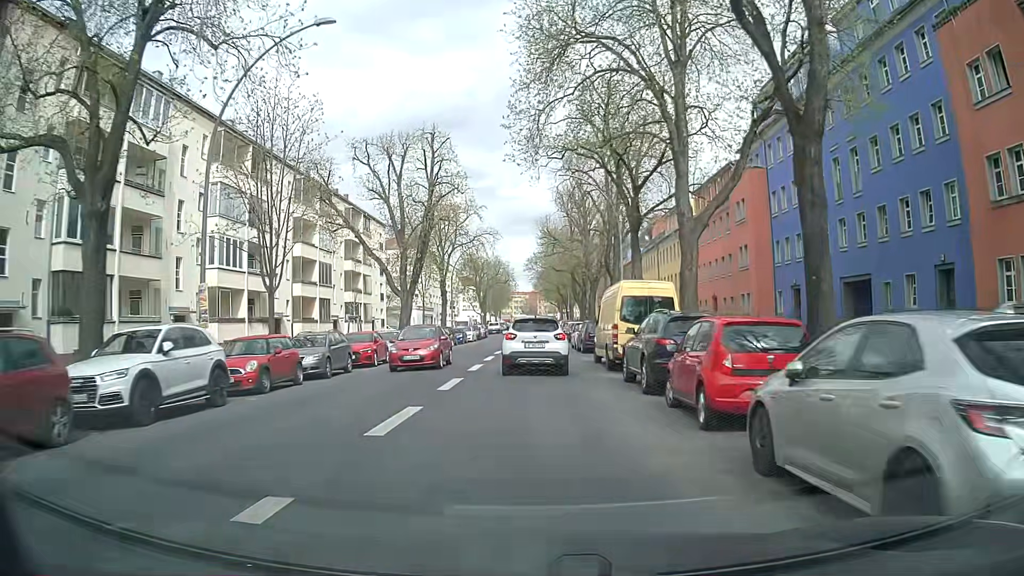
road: secondary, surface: asphalt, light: Day
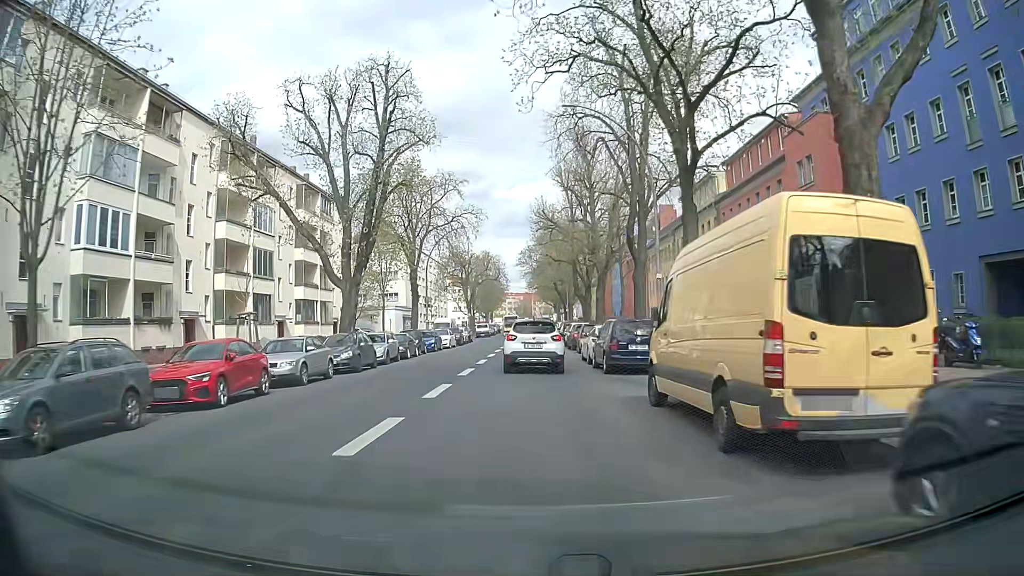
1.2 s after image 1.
(0.0, +13.2) m; 0°
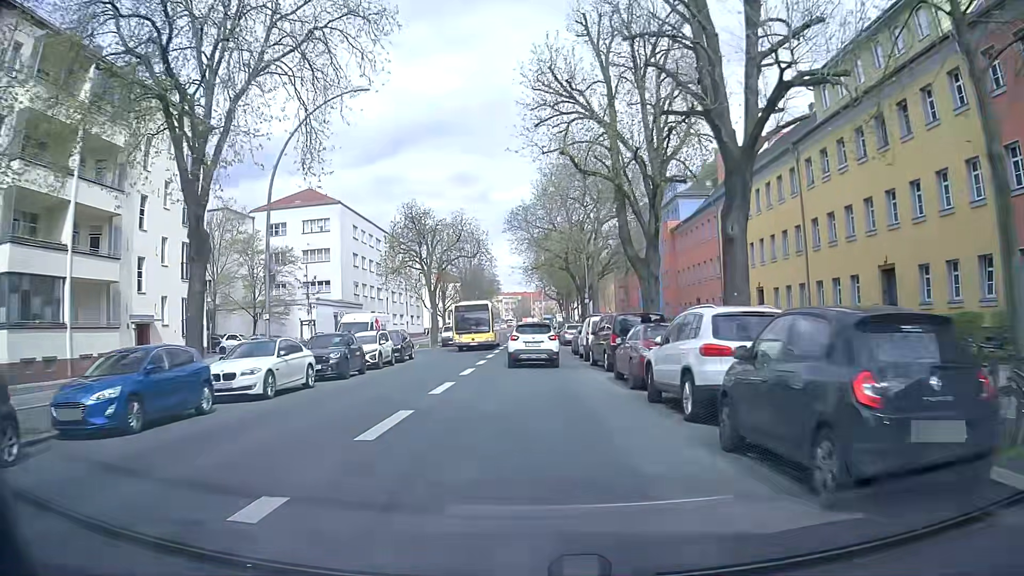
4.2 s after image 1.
(+0.4, +35.0) m; 0°
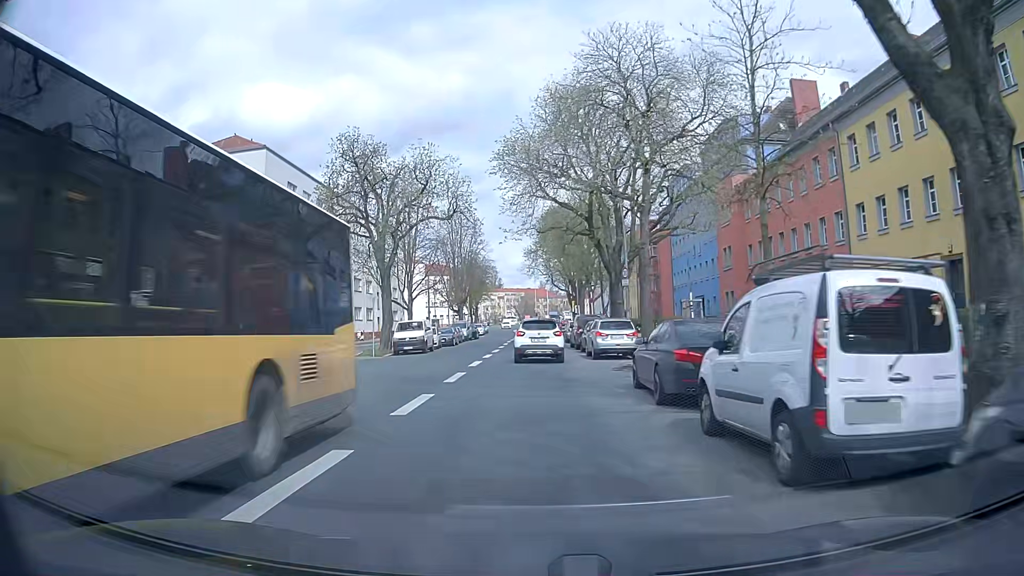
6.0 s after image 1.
(+0.1, +22.1) m; +1°
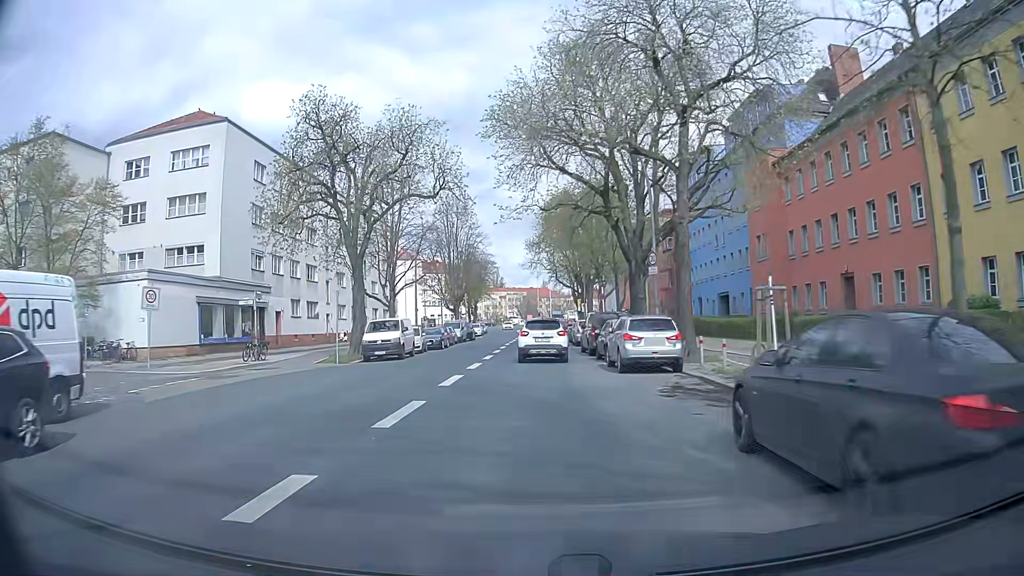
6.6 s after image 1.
(-0.2, +7.5) m; -2°
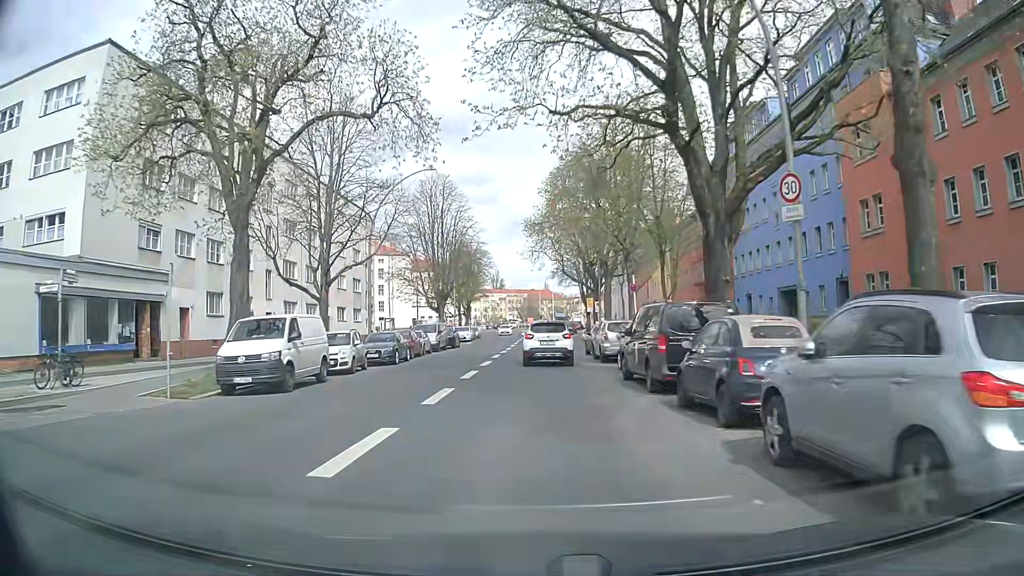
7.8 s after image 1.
(+0.1, +14.9) m; 0°
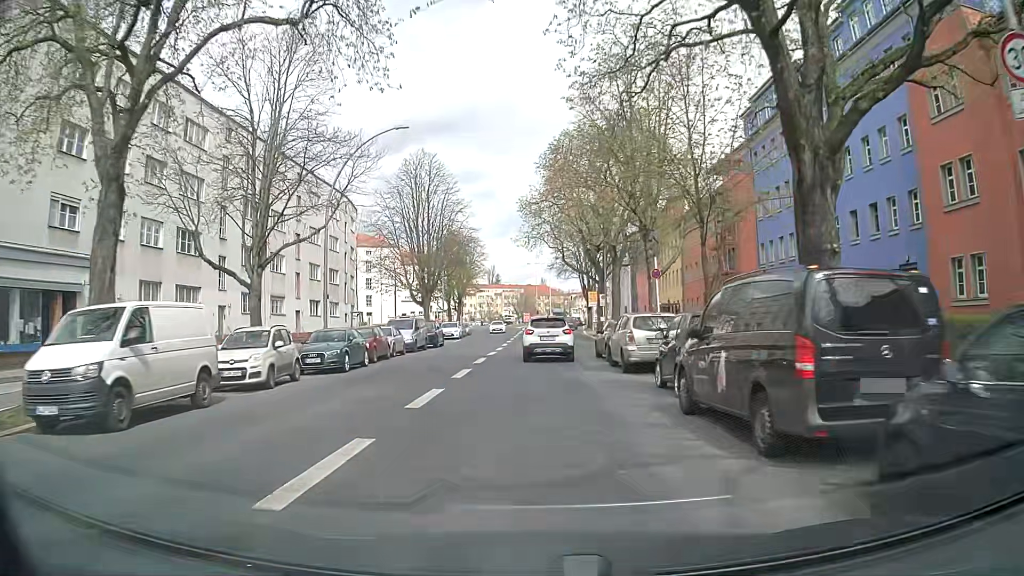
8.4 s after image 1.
(0.0, +7.2) m; 0°
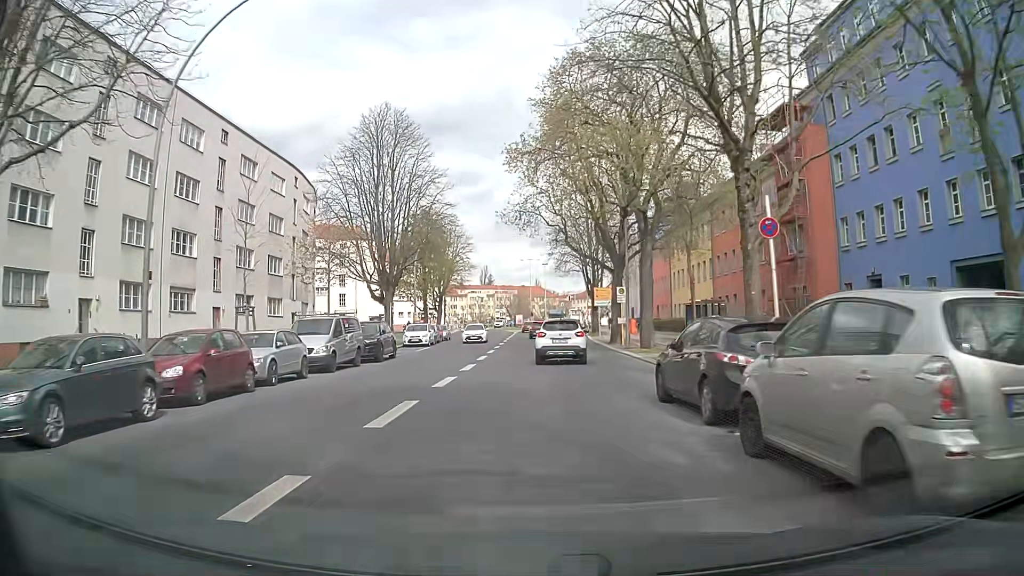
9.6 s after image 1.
(+0.1, +14.0) m; 0°
